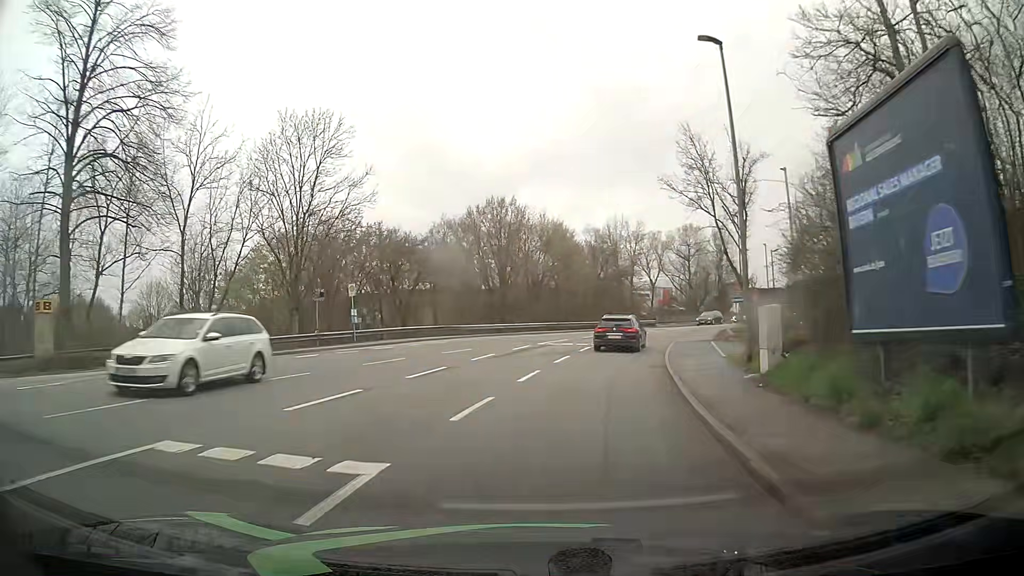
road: tertiary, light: Day
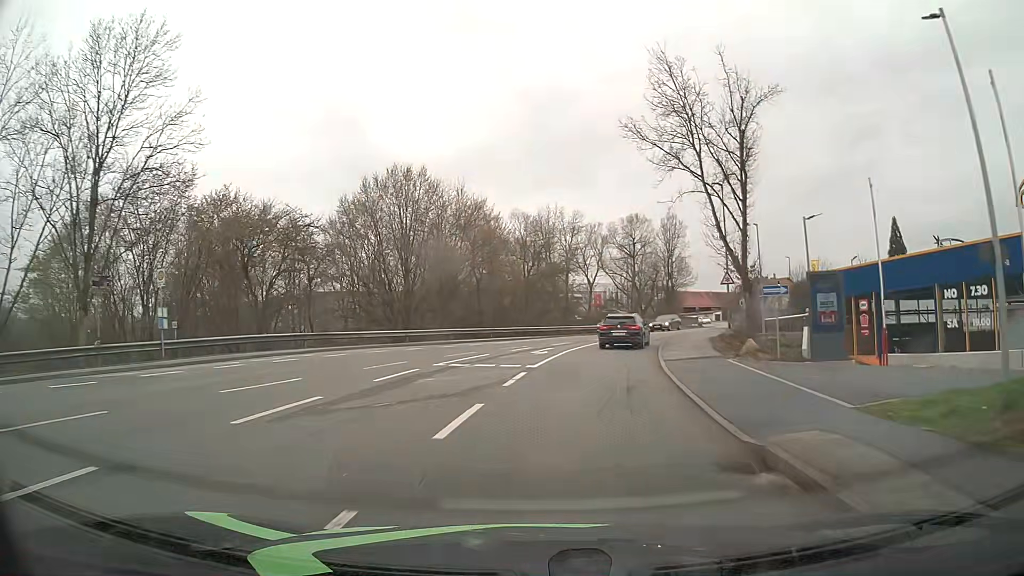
(+0.1, +13.4) m; +5°
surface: asphalt
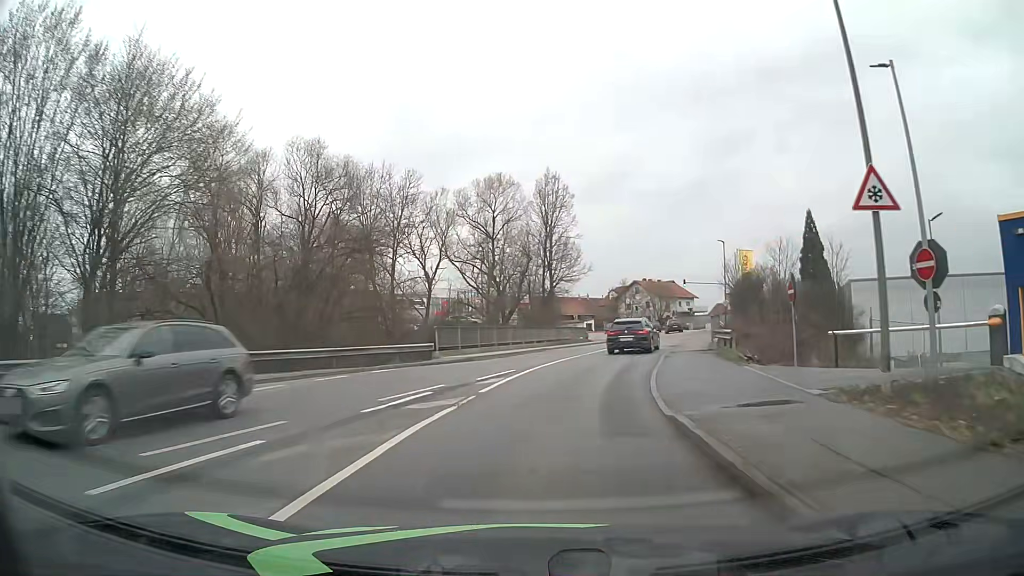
(+2.9, +27.4) m; +12°
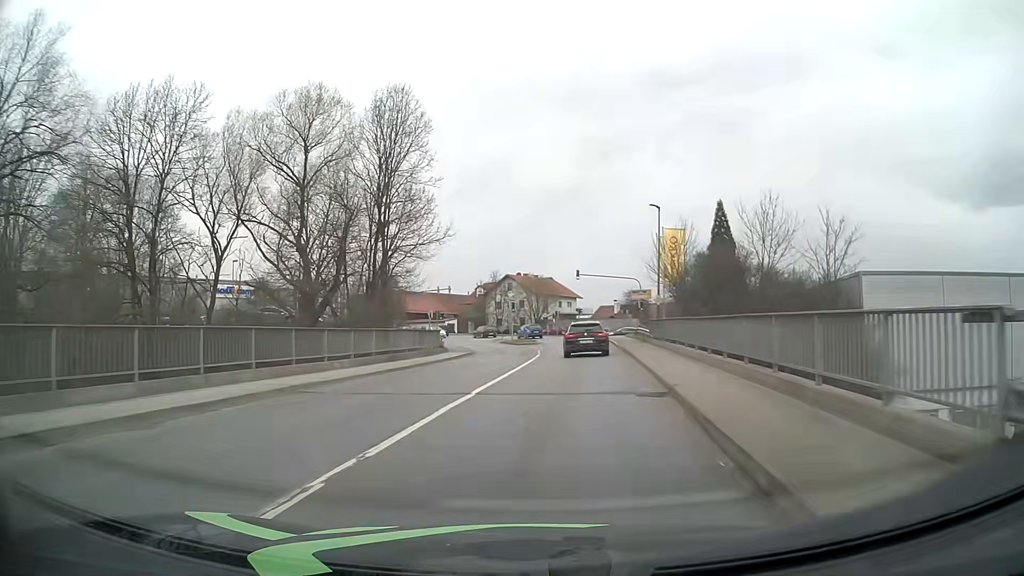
(+1.9, +20.8) m; +11°
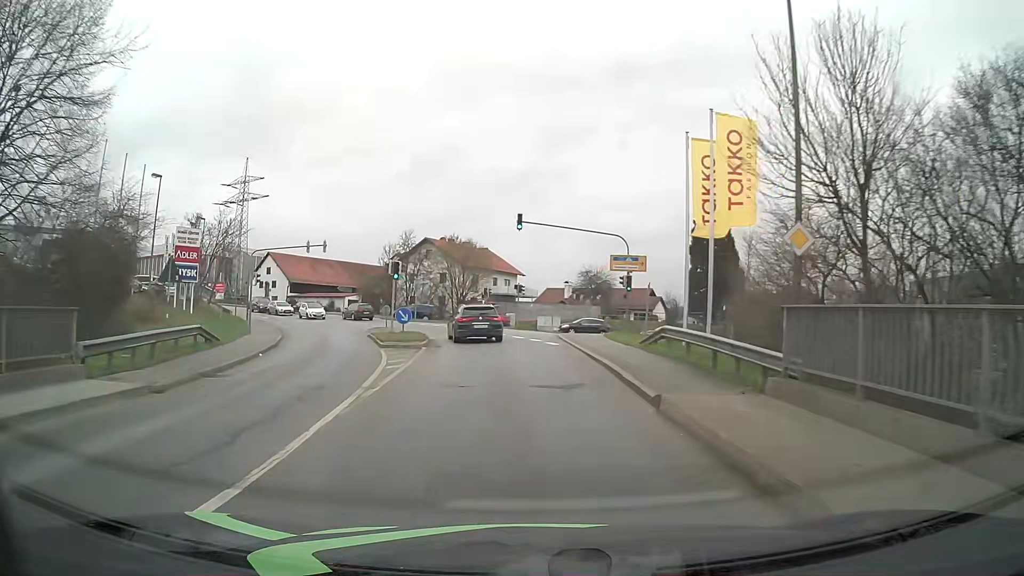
(+2.0, +27.6) m; +5°
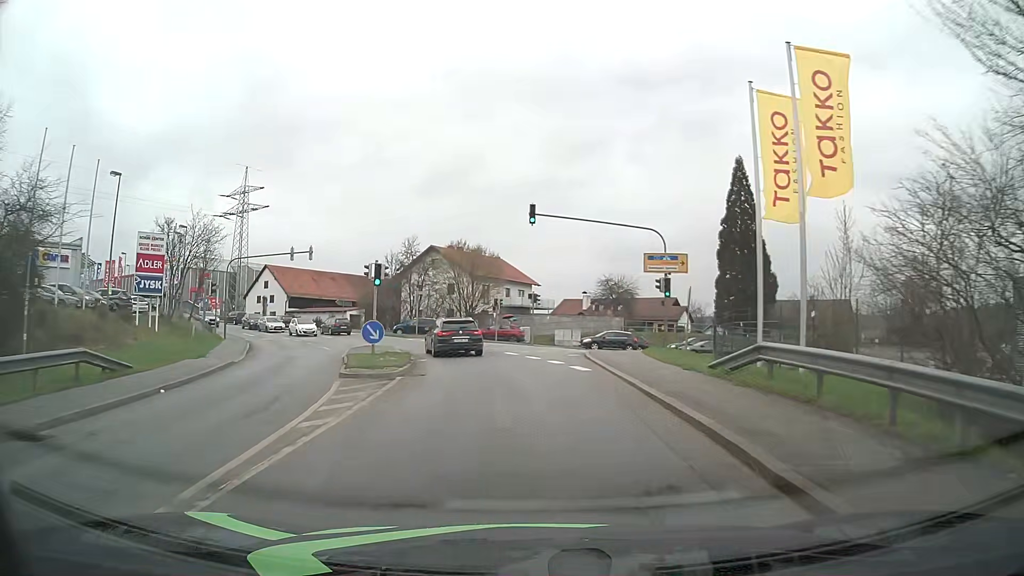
(0.0, +6.7) m; -1°
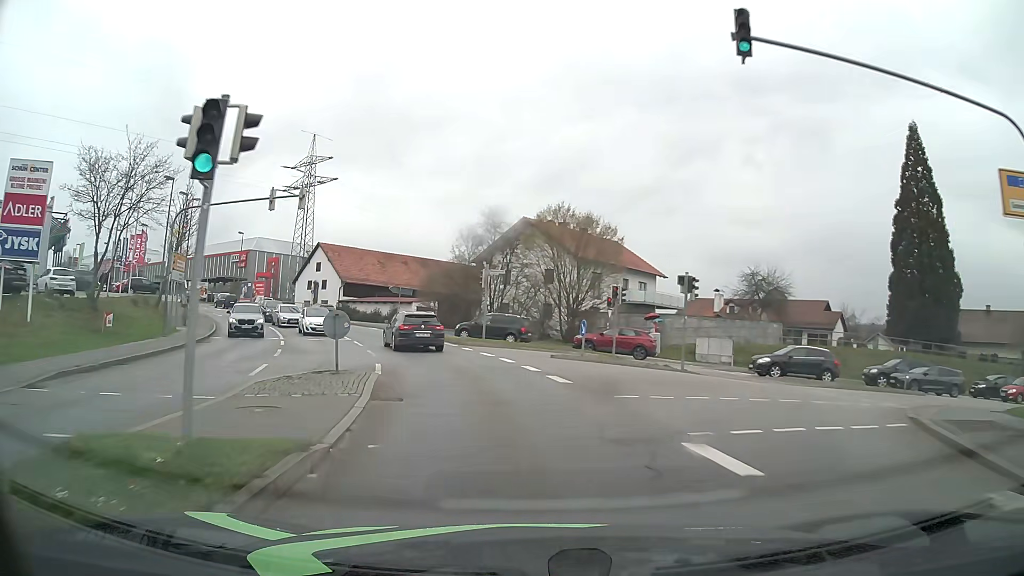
(-1.4, +19.5) m; -9°
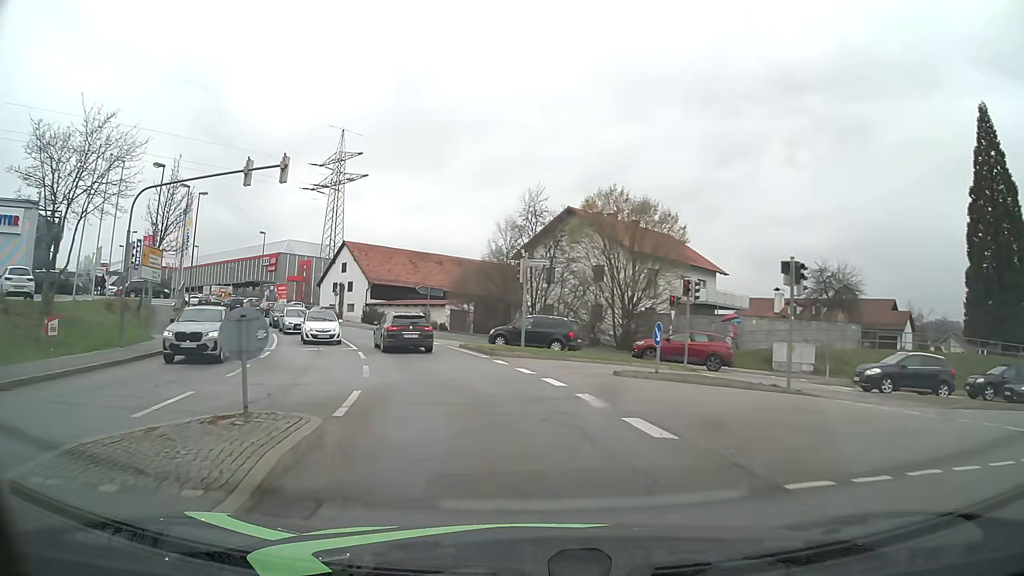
(-0.2, +6.5) m; -4°
(-1, +10) (-2, +20) (-6, +29) (-10, +38) (-14, +47) (-20, +55) (-27, +63) (-33, +70) (-41, +77) (-48, +84) m
